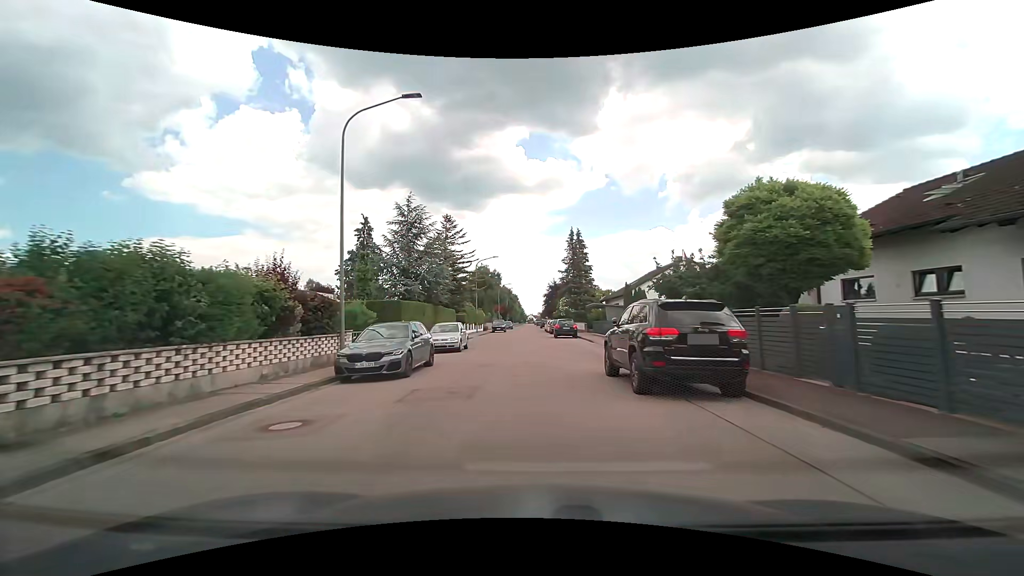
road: residential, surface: asphalt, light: Day
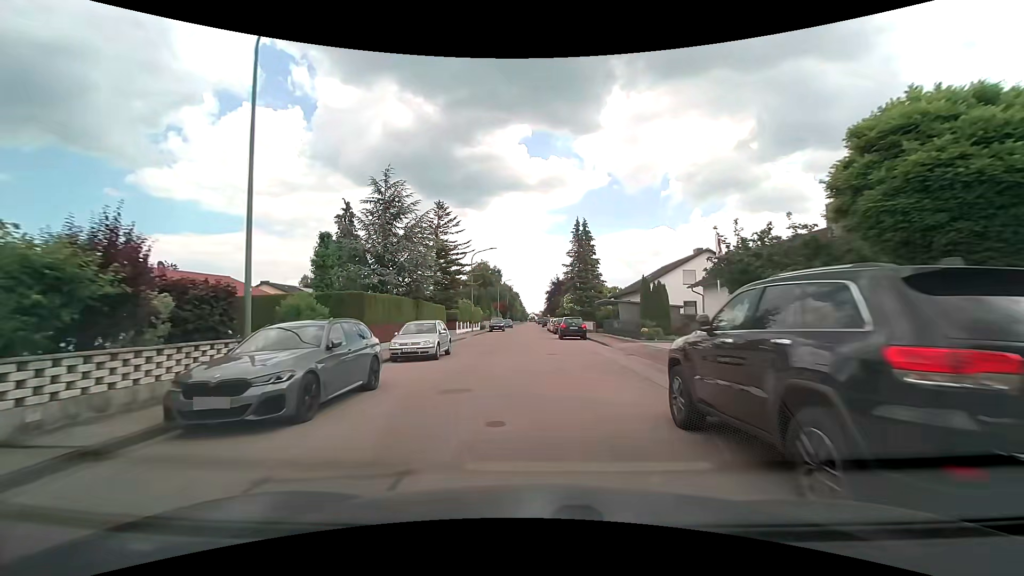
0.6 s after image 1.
(0.0, +5.9) m; 0°
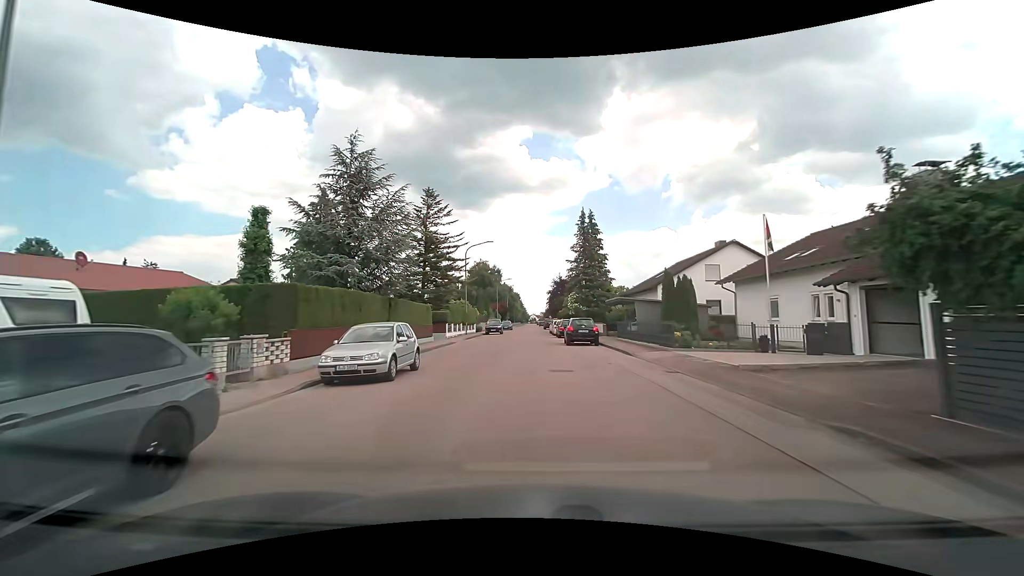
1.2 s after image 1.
(0.0, +5.8) m; 0°
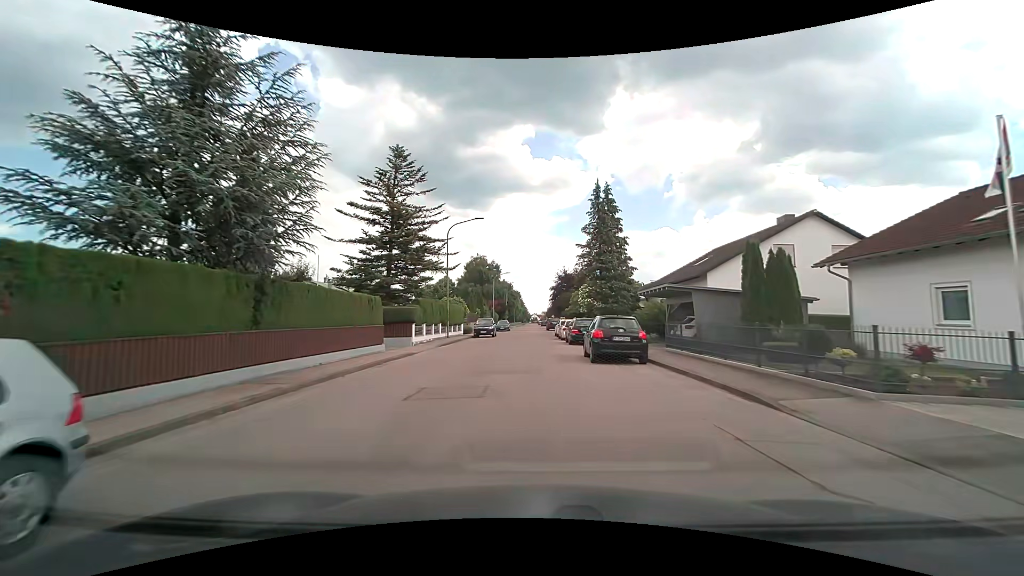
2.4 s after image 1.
(0.0, +11.4) m; 0°
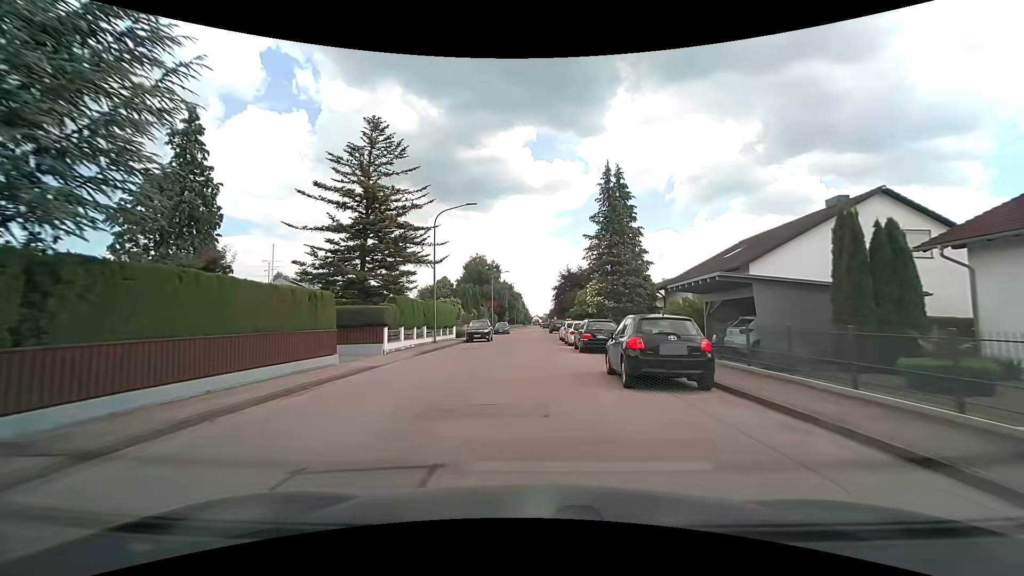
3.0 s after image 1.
(0.0, +5.6) m; 0°
